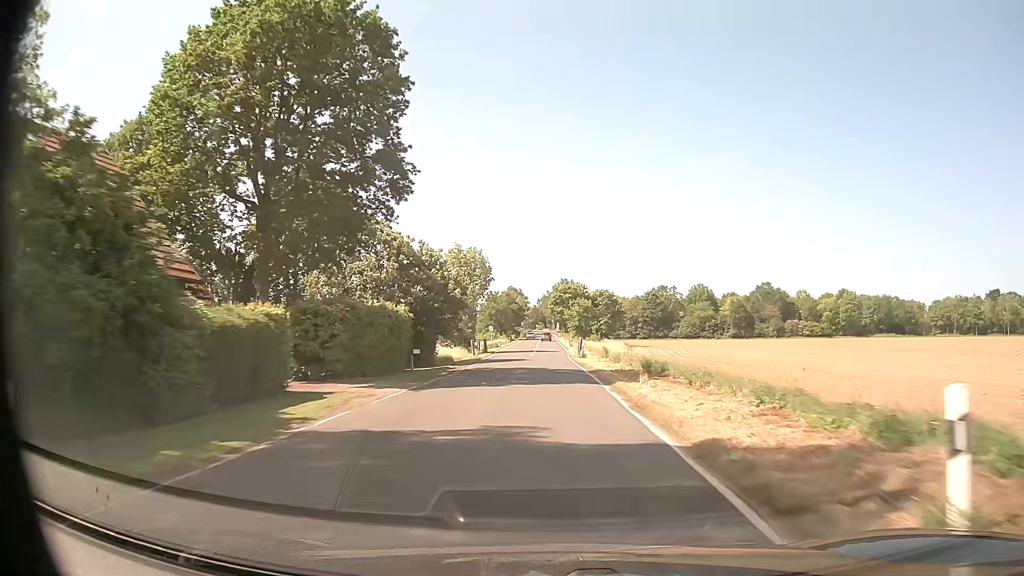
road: secondary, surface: asphalt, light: Day
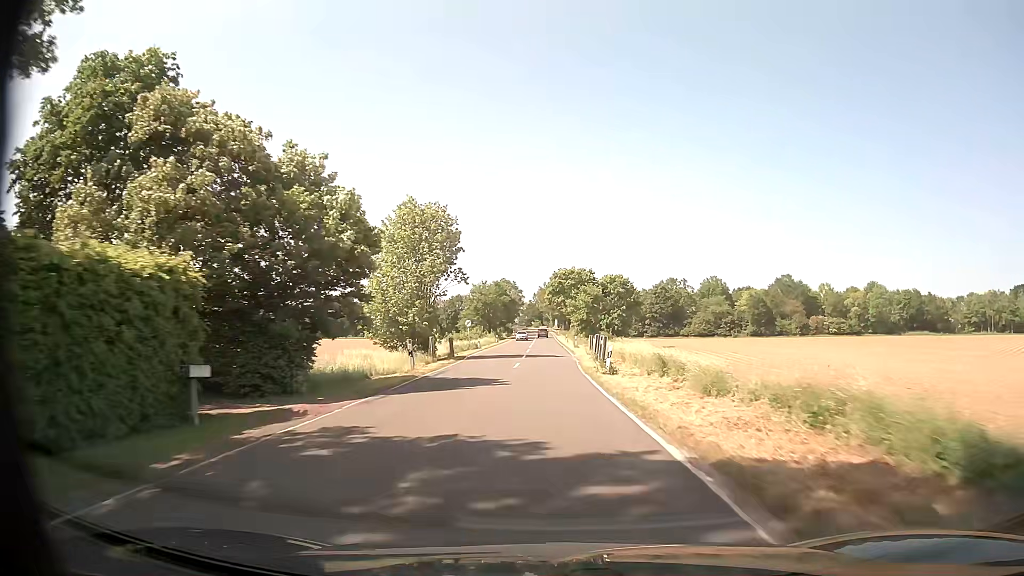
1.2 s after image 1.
(0.0, +21.8) m; 0°
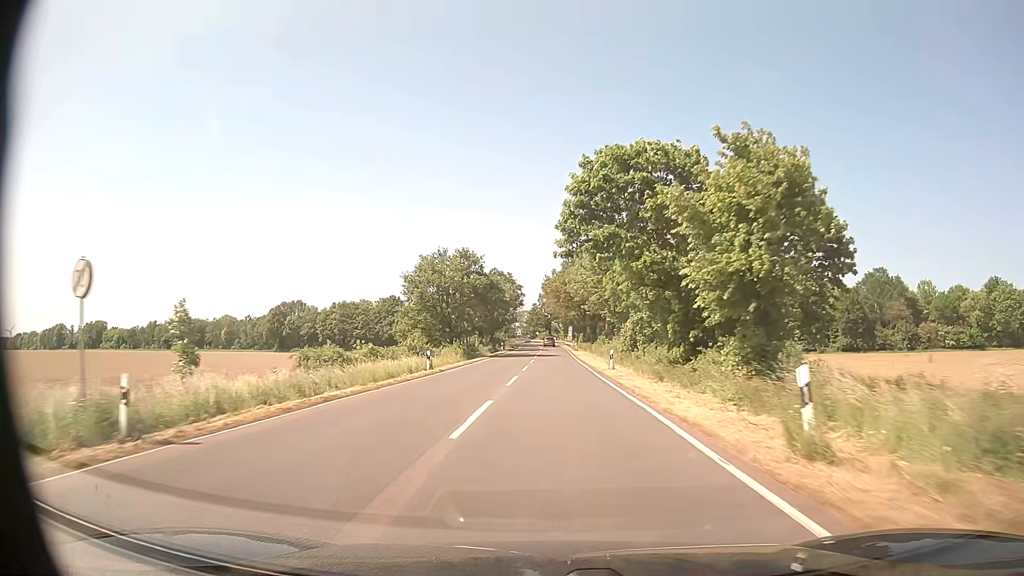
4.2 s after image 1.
(-0.4, +55.0) m; -1°
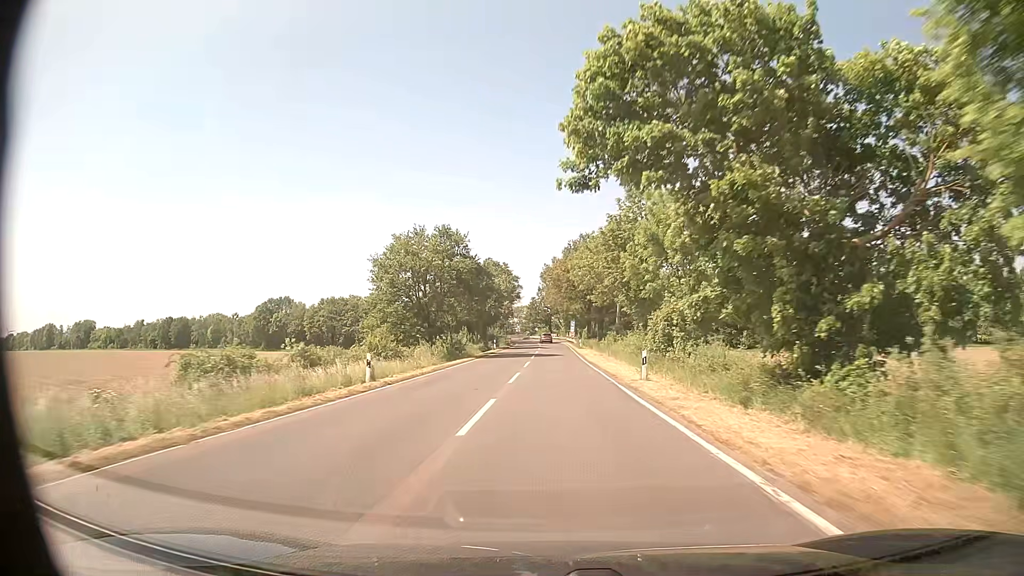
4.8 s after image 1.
(0.0, +11.5) m; 0°
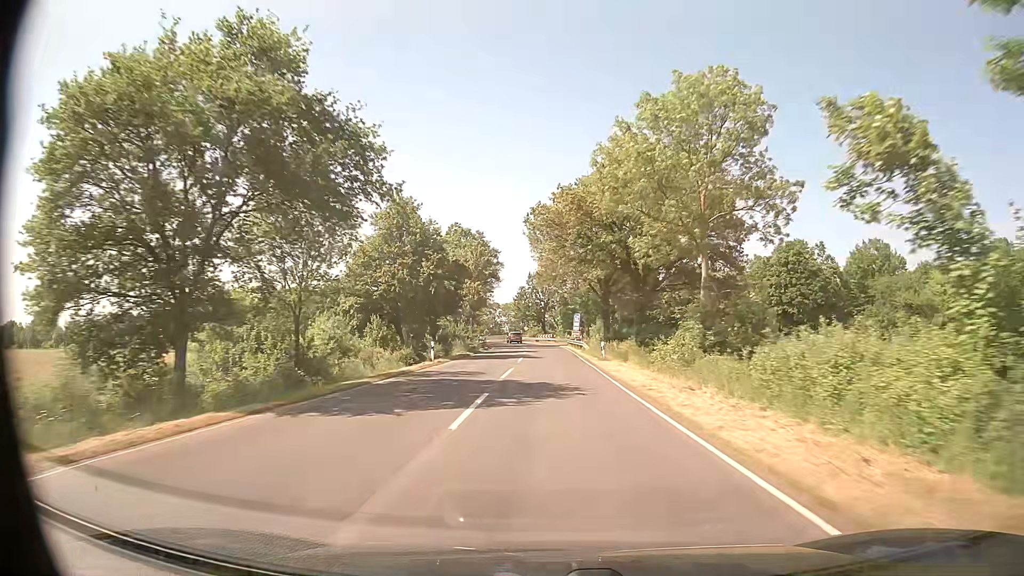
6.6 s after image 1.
(+0.2, +36.2) m; +1°
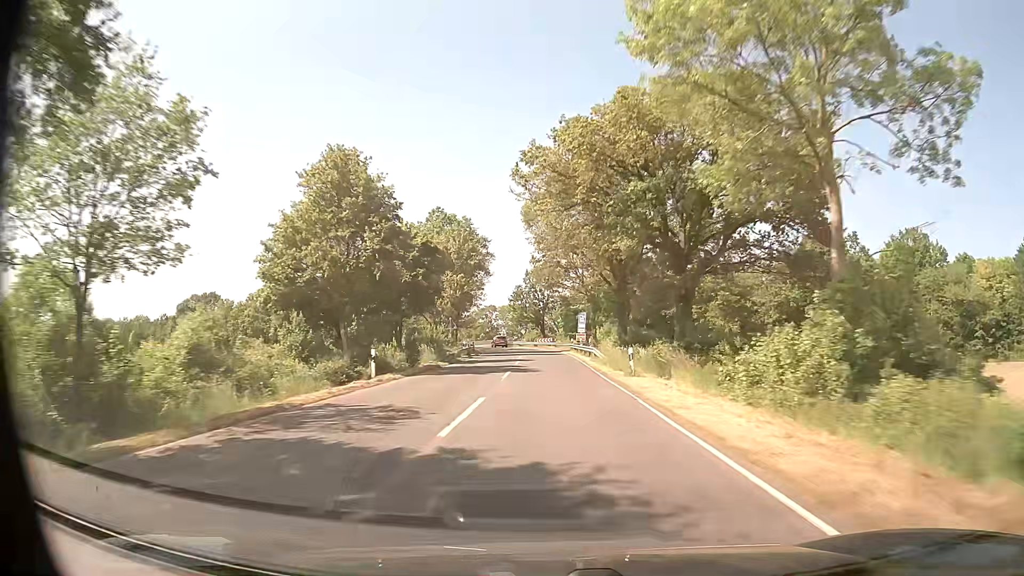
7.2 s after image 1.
(0.0, +12.5) m; 0°
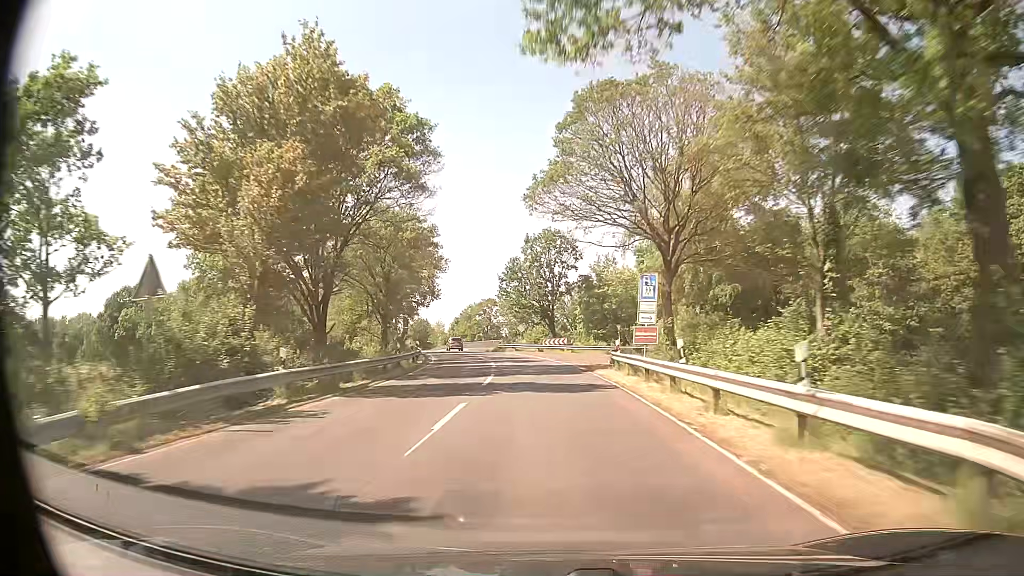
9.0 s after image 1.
(-0.1, +37.5) m; -1°
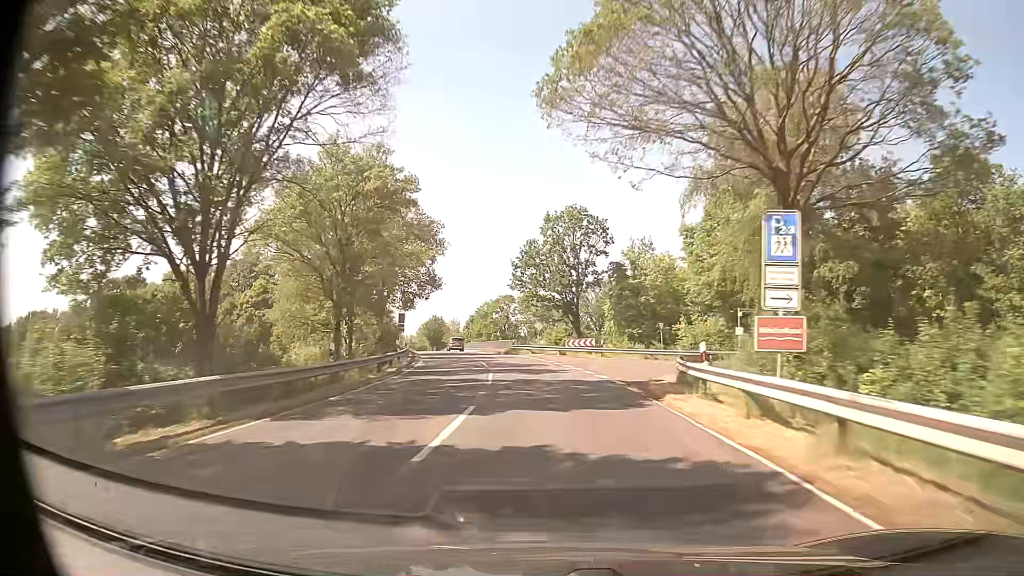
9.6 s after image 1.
(-0.2, +12.5) m; -2°
(0, +10) (-1, +20) (-1, +30) (-3, +40) (-4, +50) (-6, +60) (-8, +69) (-10, +79) (-12, +89) (-15, +99) m
